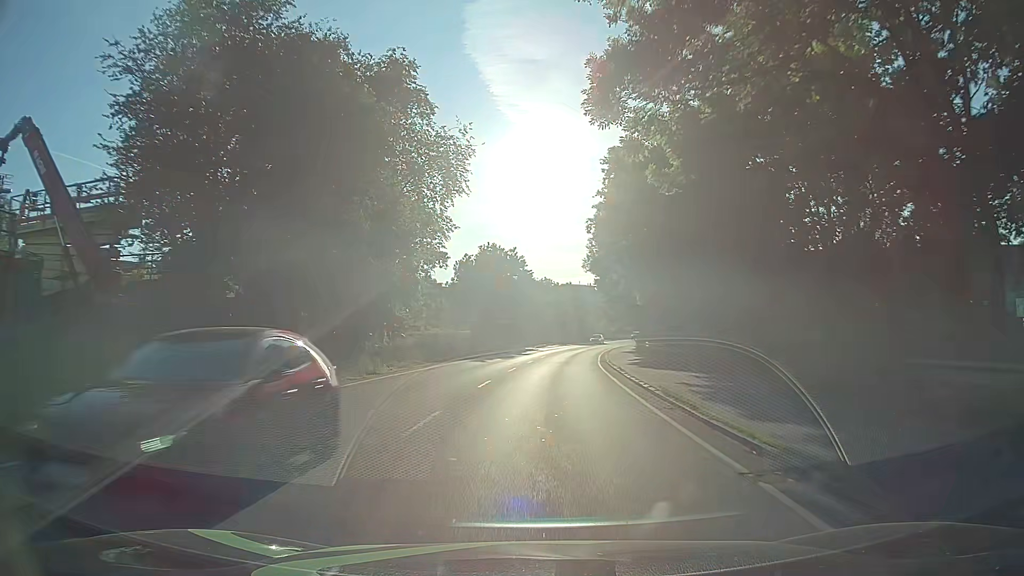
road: primary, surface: asphalt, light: Day
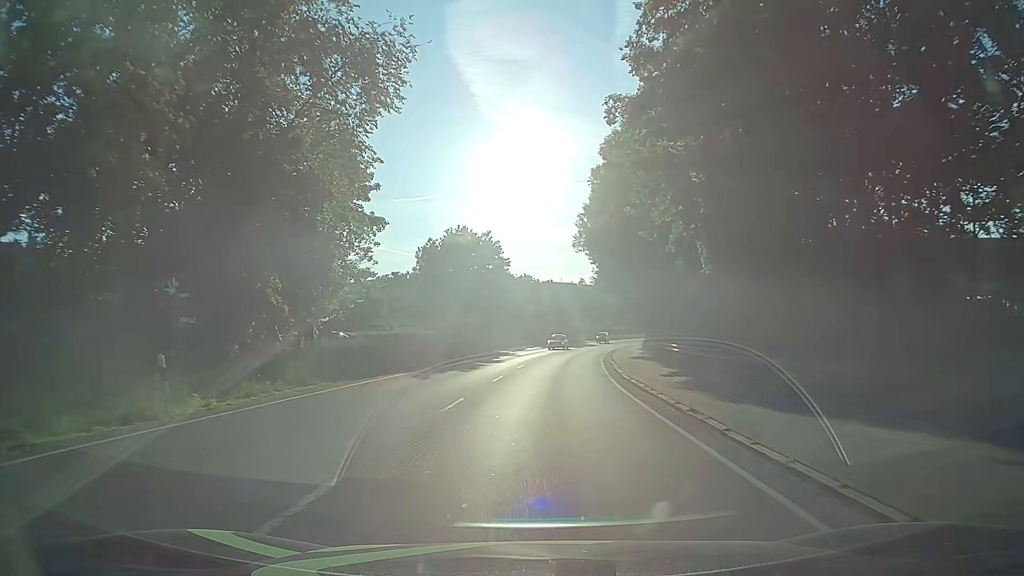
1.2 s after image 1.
(+0.2, +14.8) m; +2°
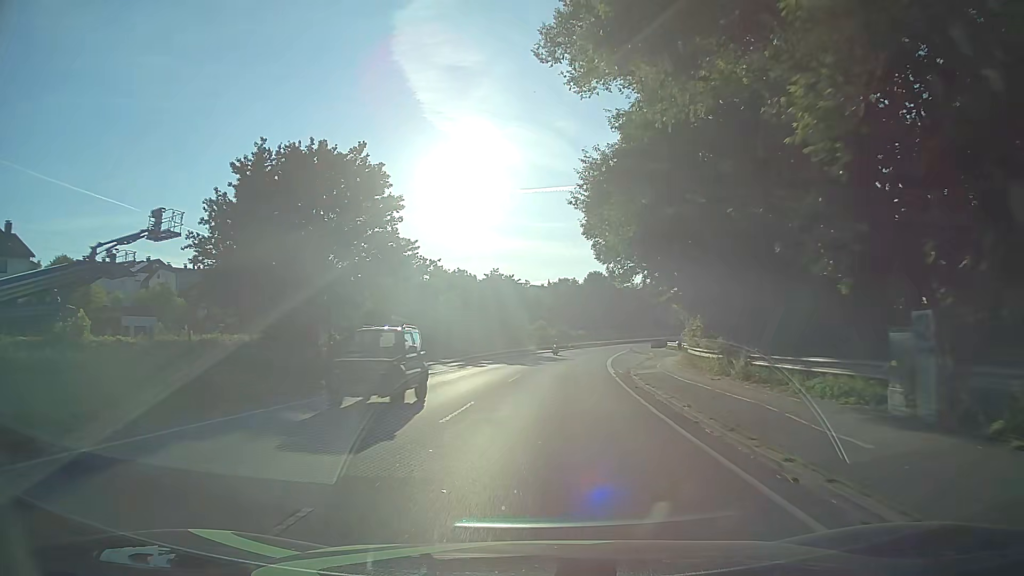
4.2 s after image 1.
(+1.2, +37.1) m; +4°
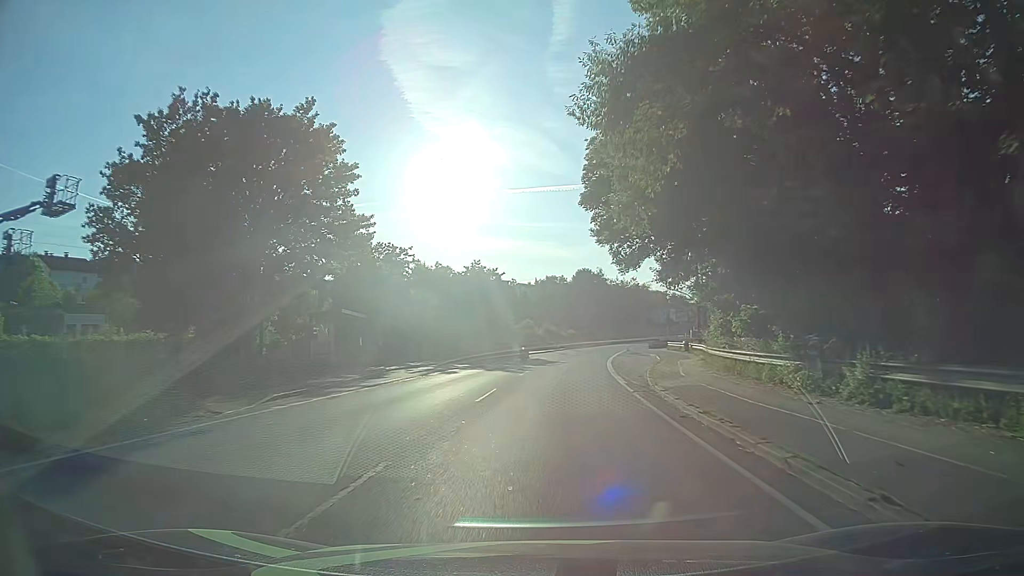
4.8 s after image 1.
(+0.1, +8.0) m; +1°
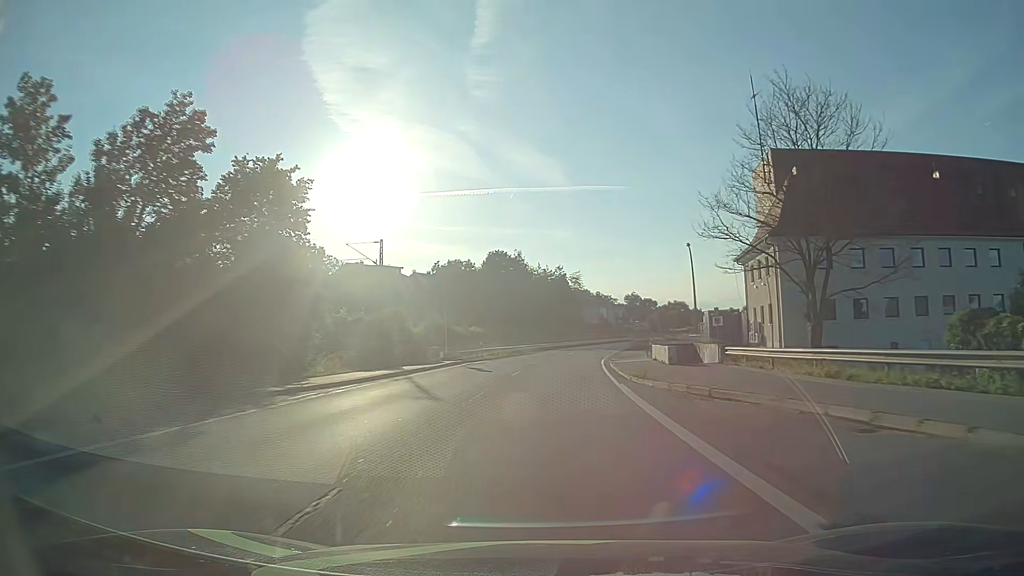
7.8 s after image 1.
(+3.1, +50.0) m; +7°
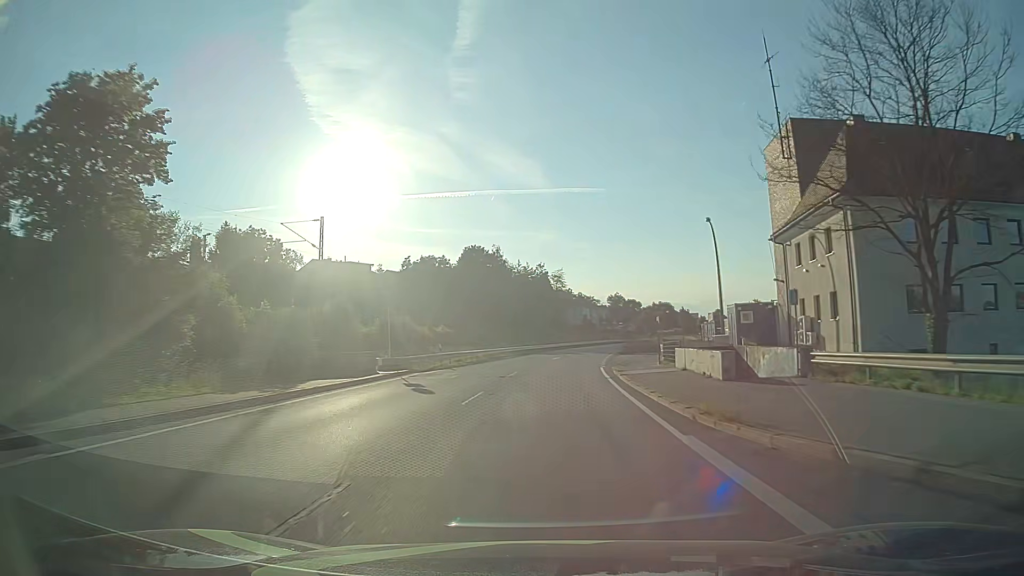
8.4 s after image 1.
(+0.2, +11.9) m; +2°
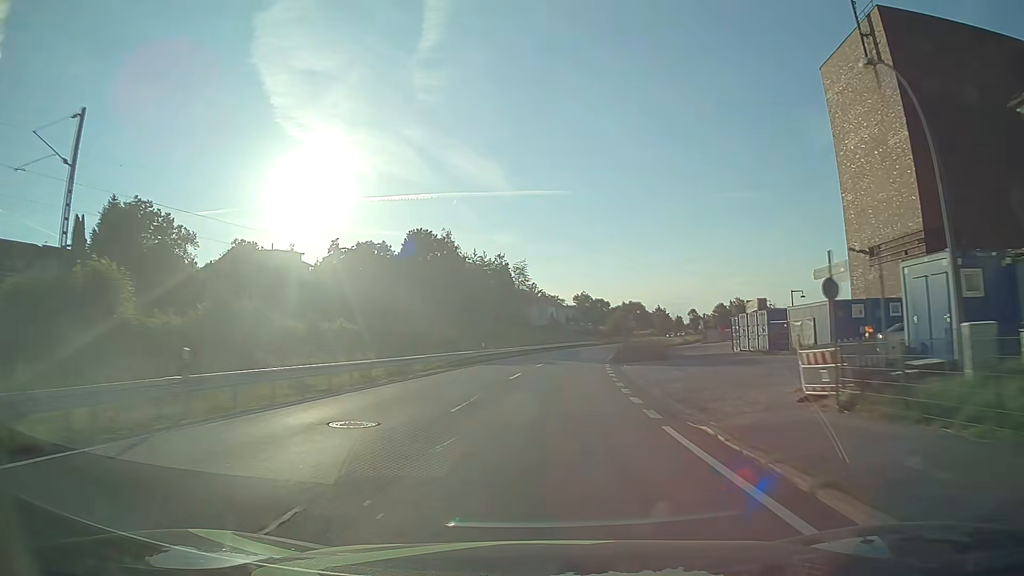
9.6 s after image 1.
(+0.7, +25.3) m; +3°
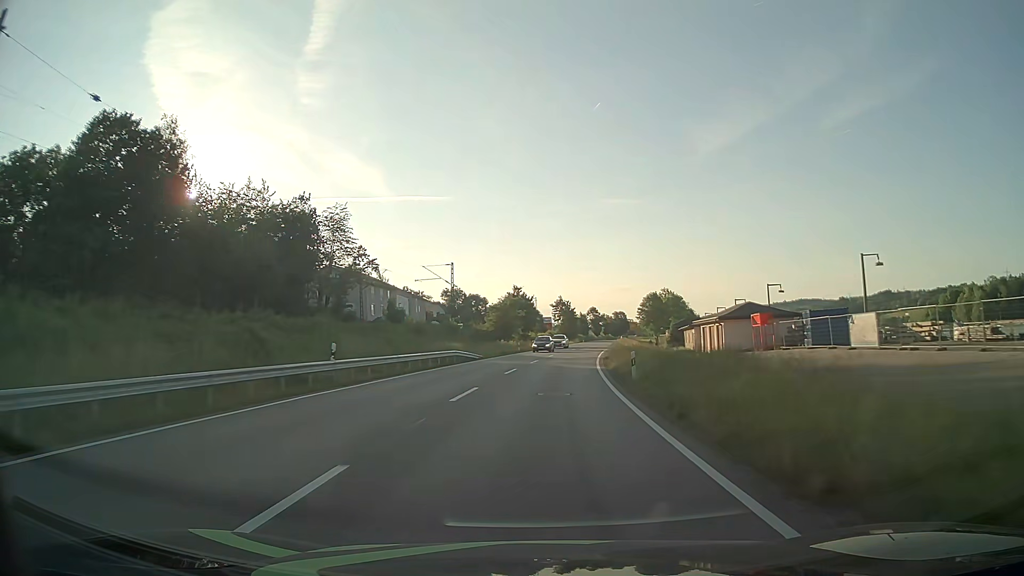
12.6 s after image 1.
(+6.2, +70.3) m; +10°
(0, +10) (0, +20) (+1, +30) (+2, +40) (+3, +50) (+4, +60) (+5, +70) (+6, +80) (+8, +90) (+9, +99) m
